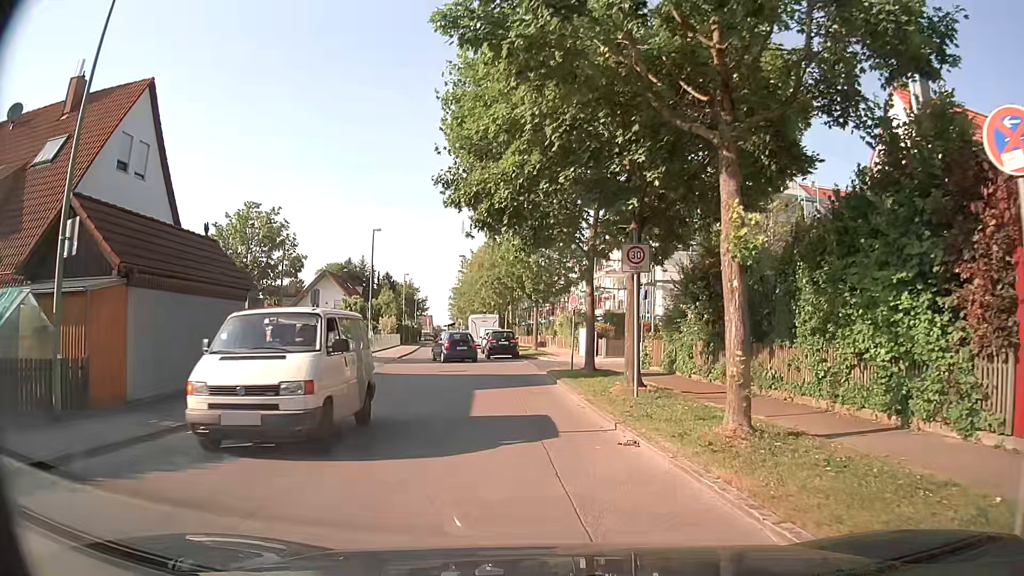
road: residential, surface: asphalt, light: Day
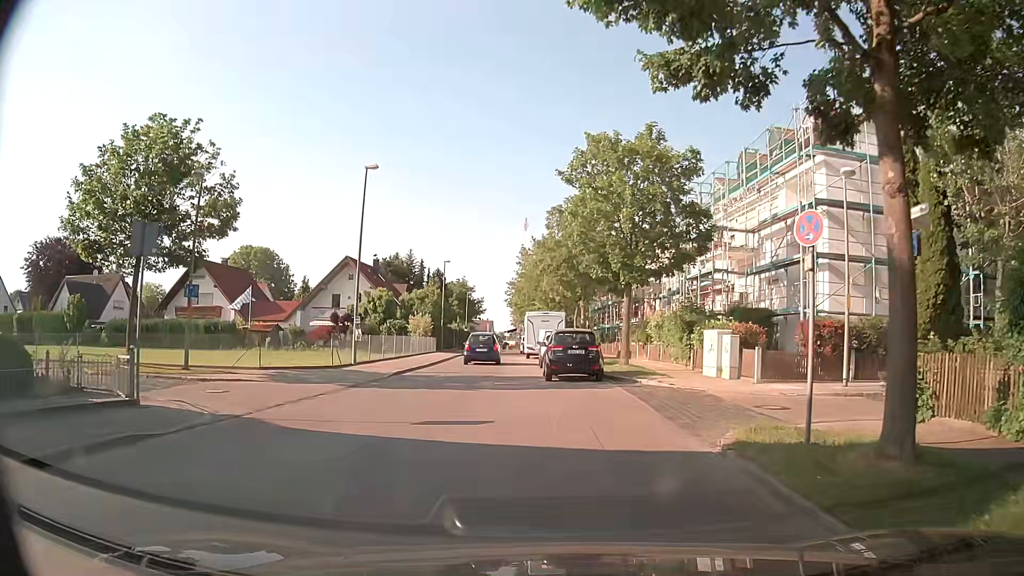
(-1.1, +16.4) m; -6°
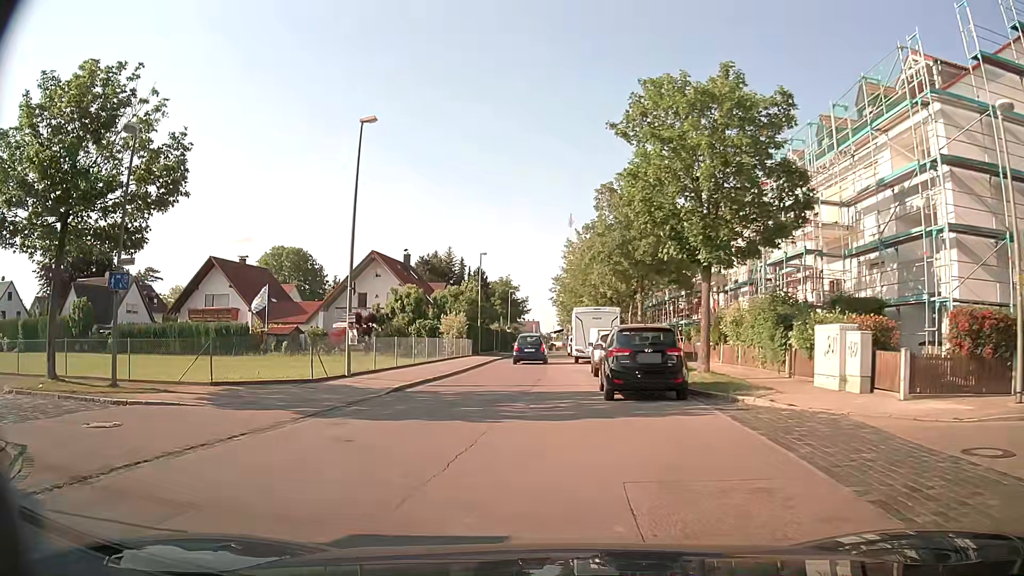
(0.0, +6.3) m; -2°
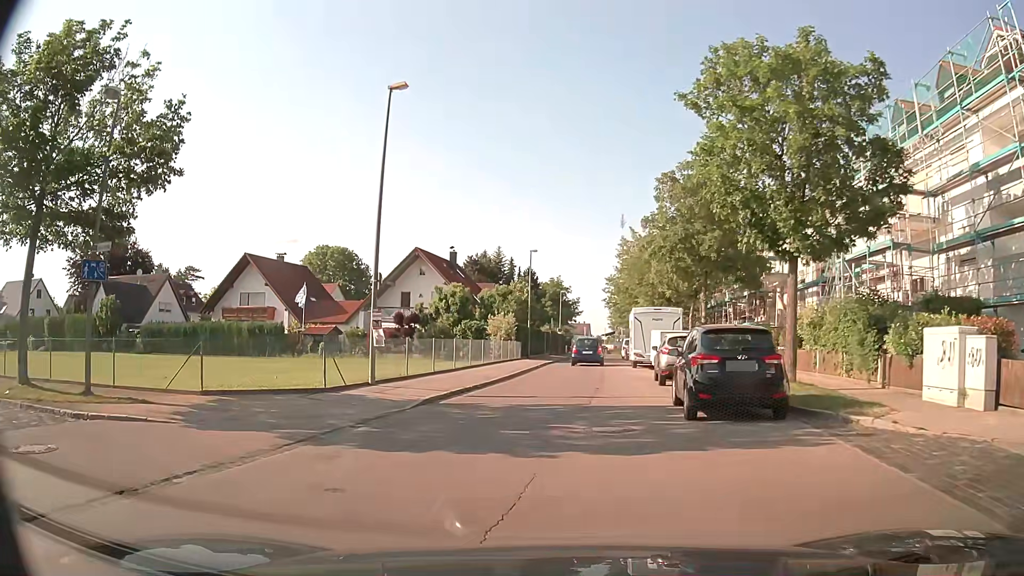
(-0.2, +3.0) m; -5°
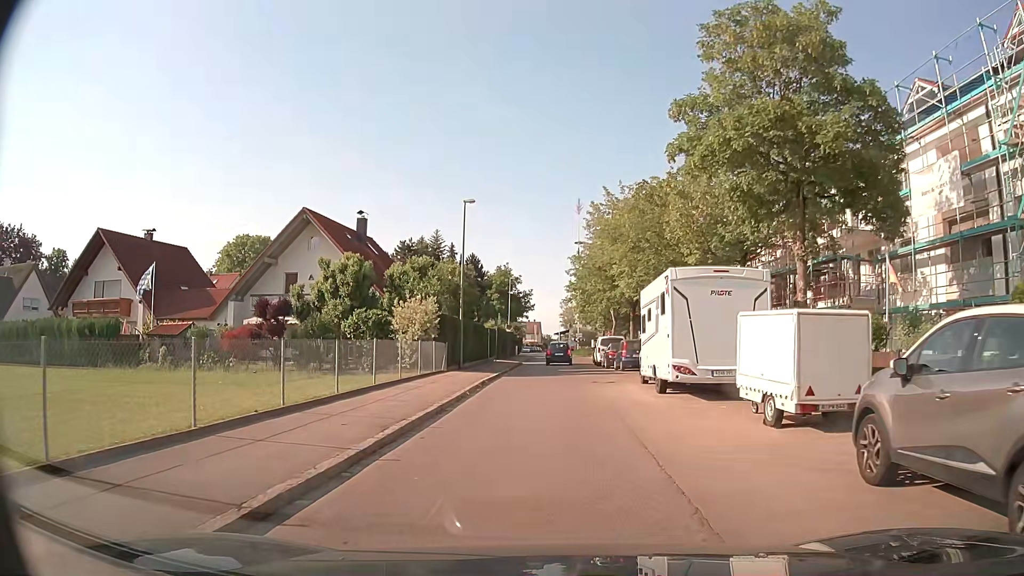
(0.0, +17.4) m; +3°
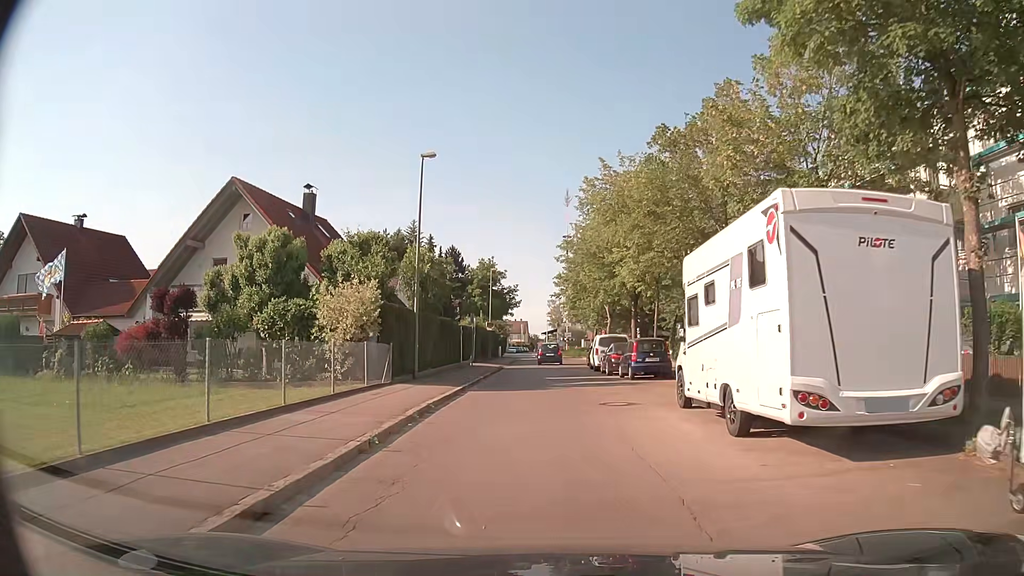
(+0.2, +8.0) m; +2°
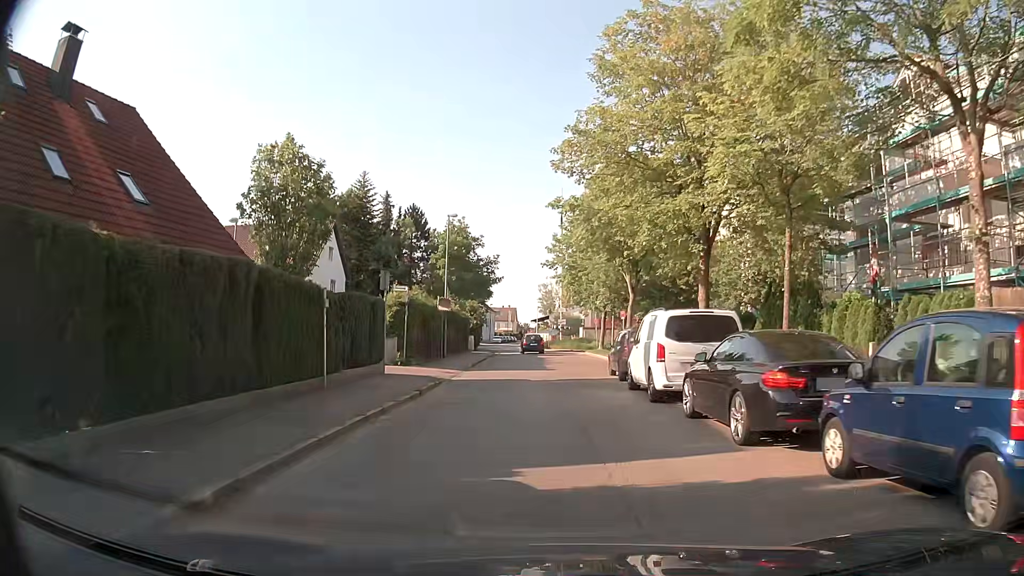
(0.0, +21.1) m; +1°
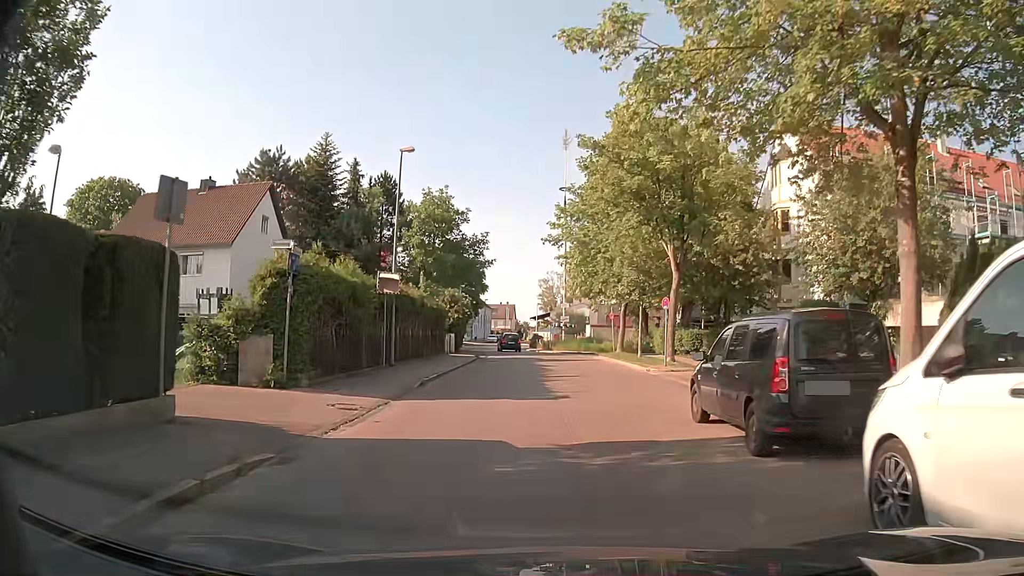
(-0.1, +13.0) m; -1°
(0, +10) (+1, +20) (+1, +30) (+1, +40) (0, +50) (-2, +60) (-3, +70) (-4, +80) (-5, +90) (-5, +100) m
